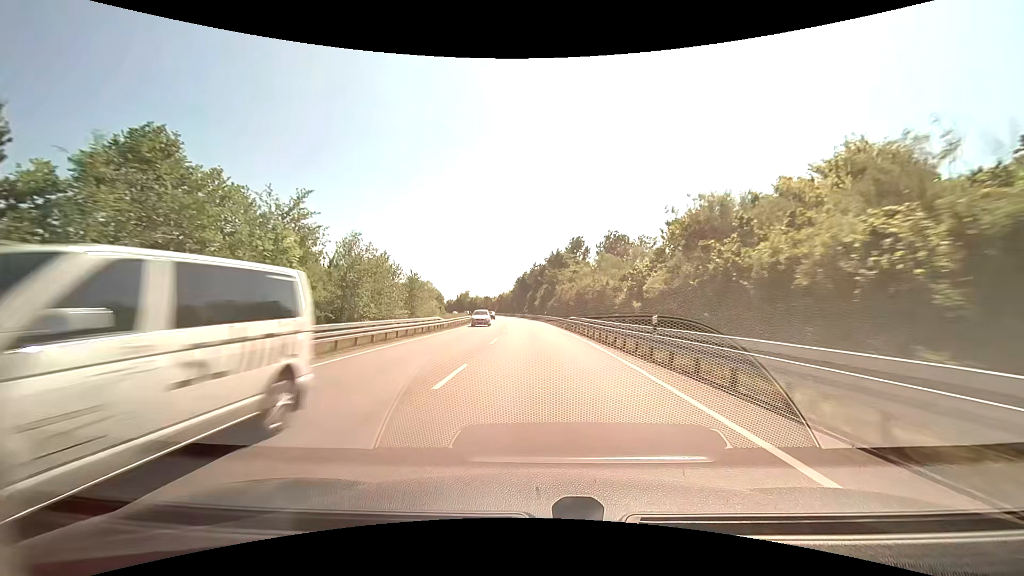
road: primary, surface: asphalt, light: Day
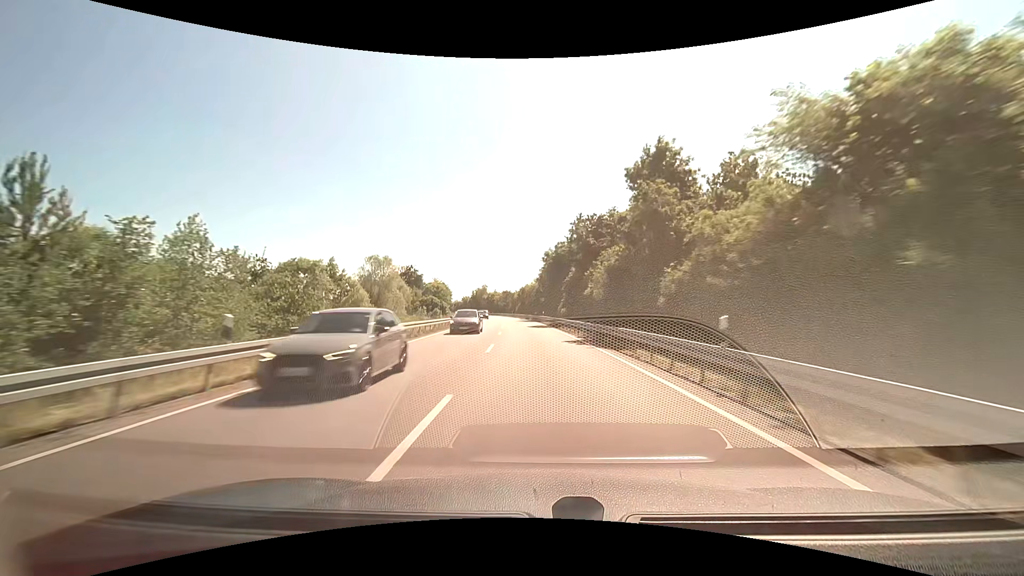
(-2.0, +53.5) m; -4°
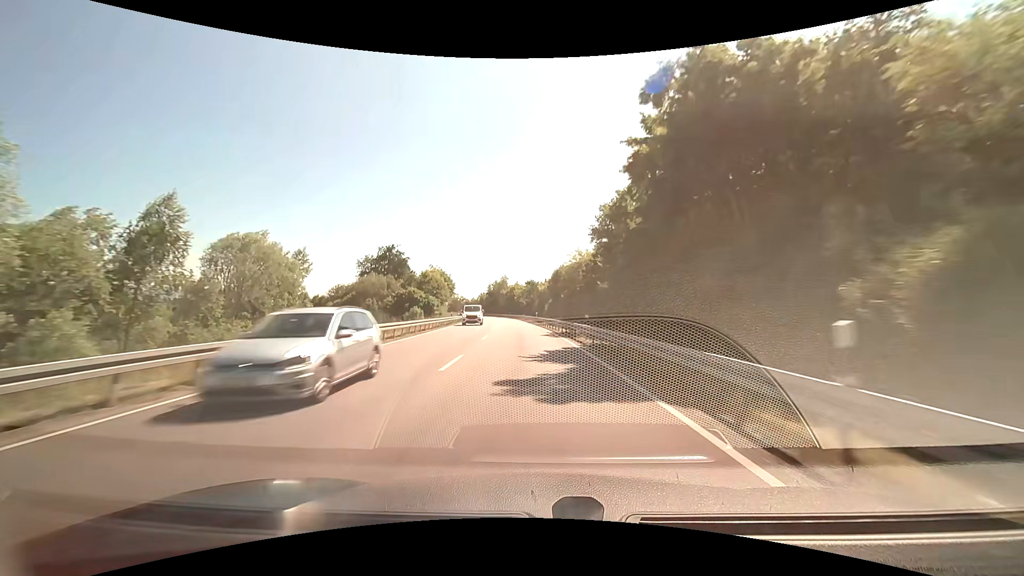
(-1.3, +53.8) m; -3°
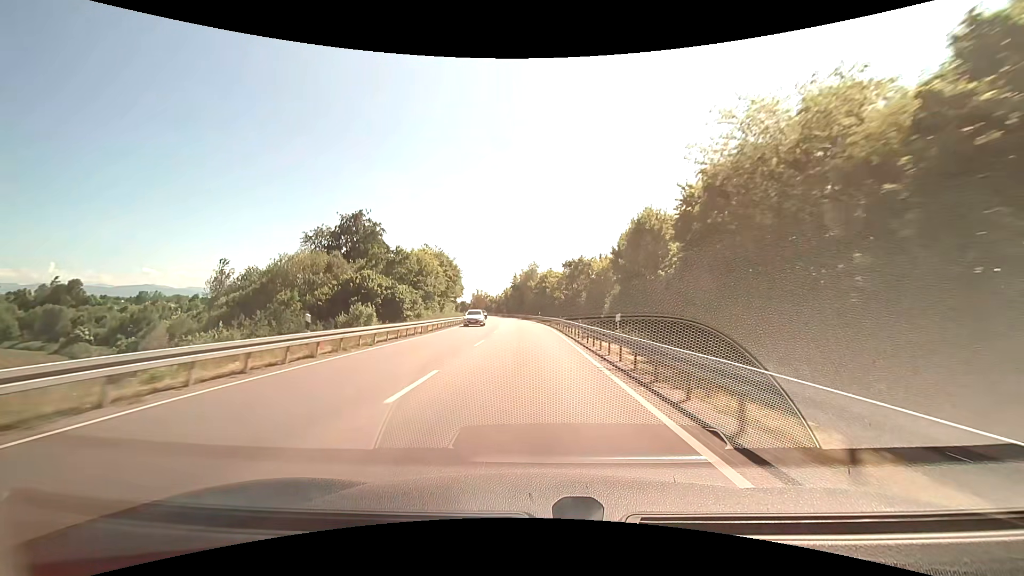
(-1.3, +40.5) m; -4°
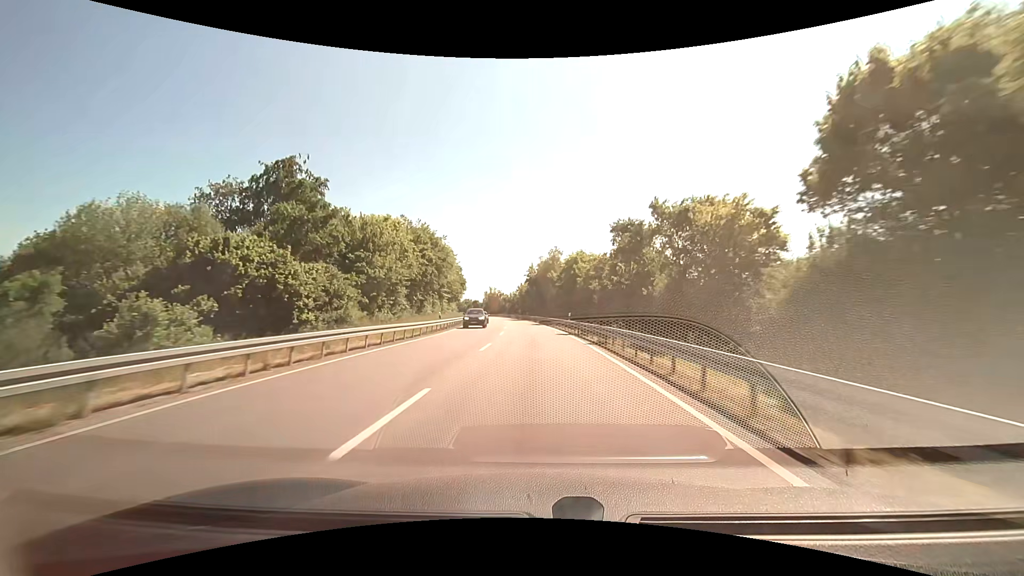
(-0.8, +27.2) m; -3°
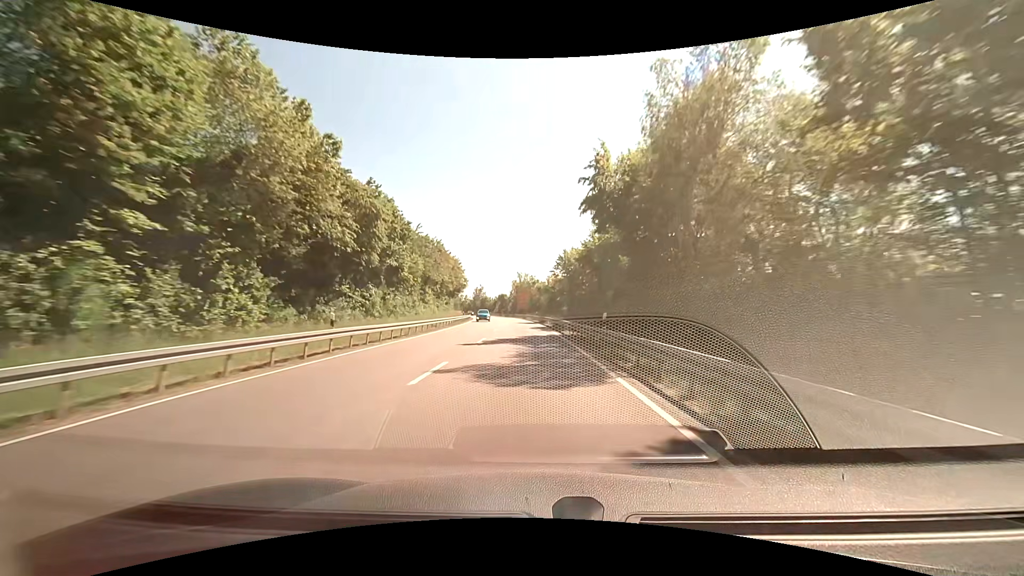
(-2.5, +68.7) m; -5°
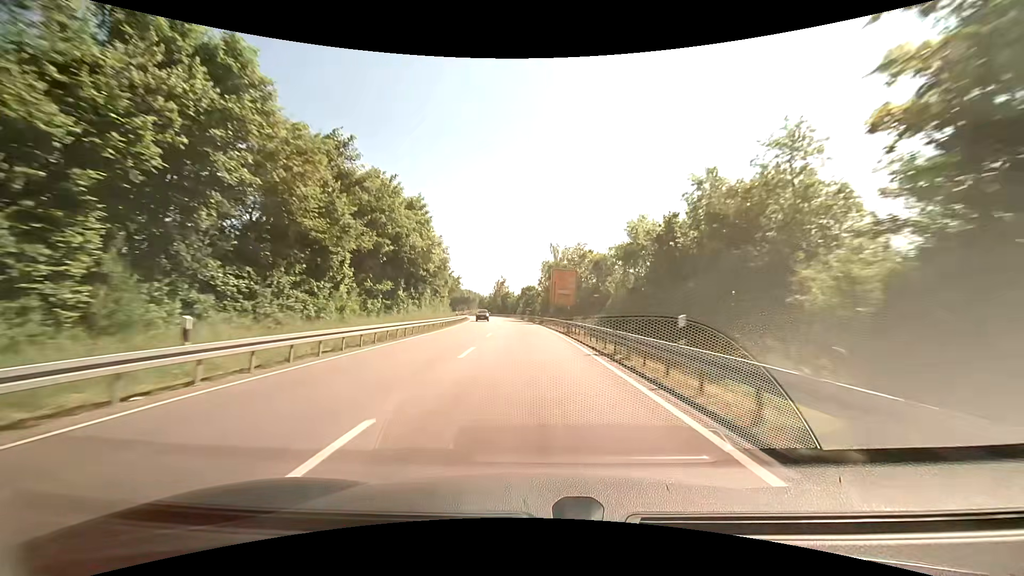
(-2.4, +55.9) m; -4°
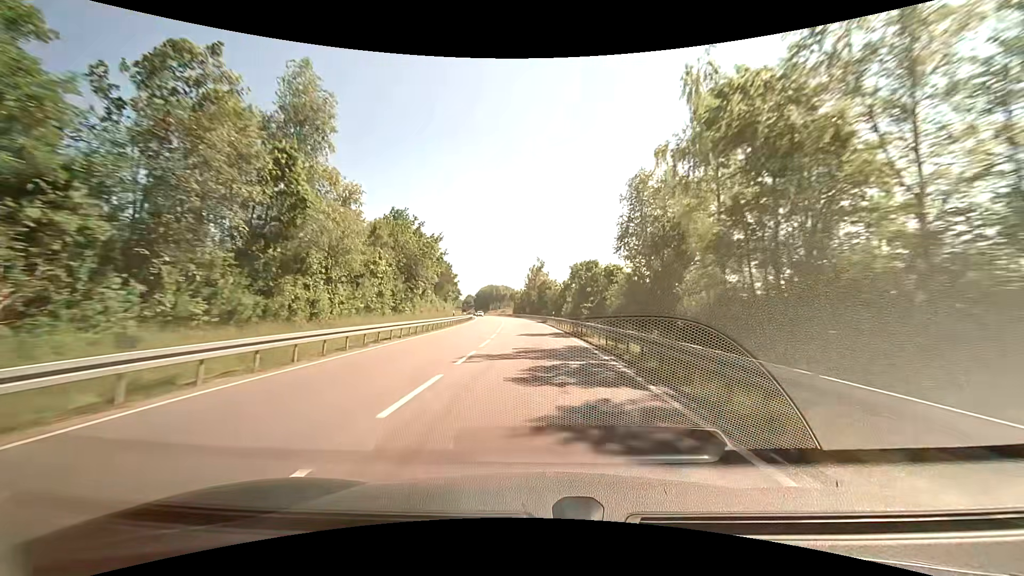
(-2.0, +56.8) m; -5°
(0, +10) (0, +20) (-1, +30) (-1, +40) (-2, +50) (-3, +60) (-4, +70) (-5, +80) (-6, +90) (-7, +100) m
